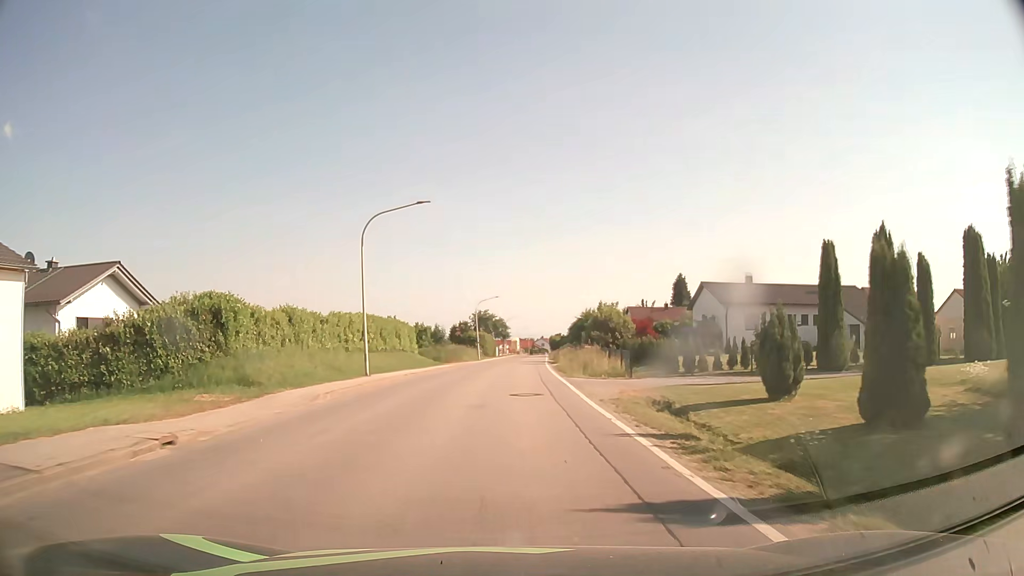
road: secondary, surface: asphalt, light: Day
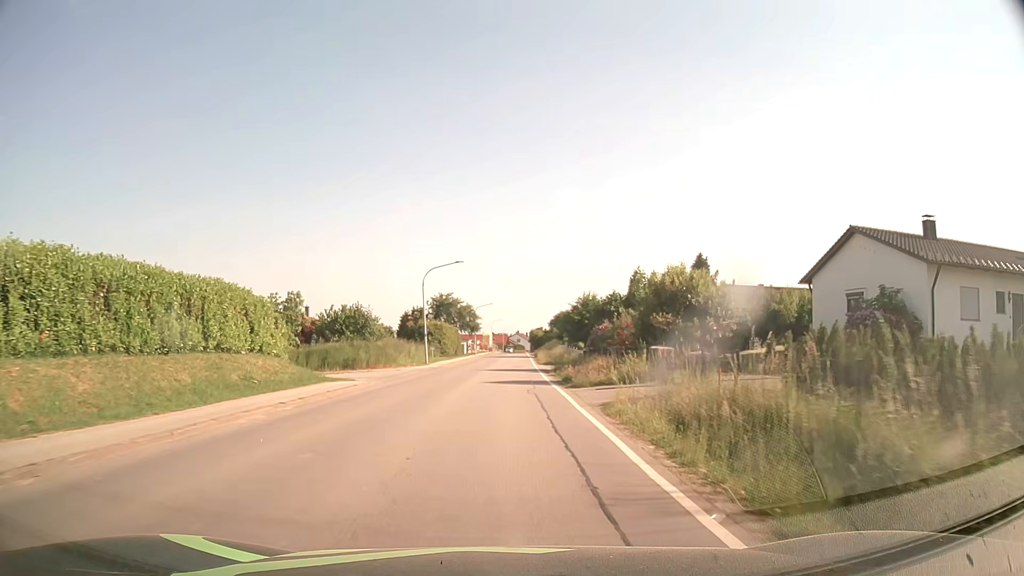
(+0.4, +30.5) m; +2°
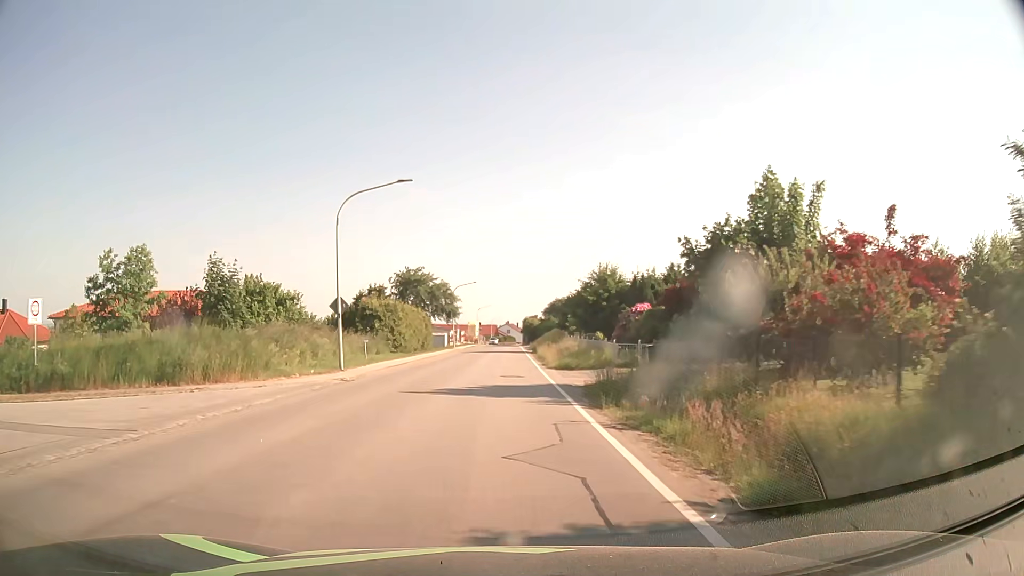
(+0.1, +23.0) m; +1°
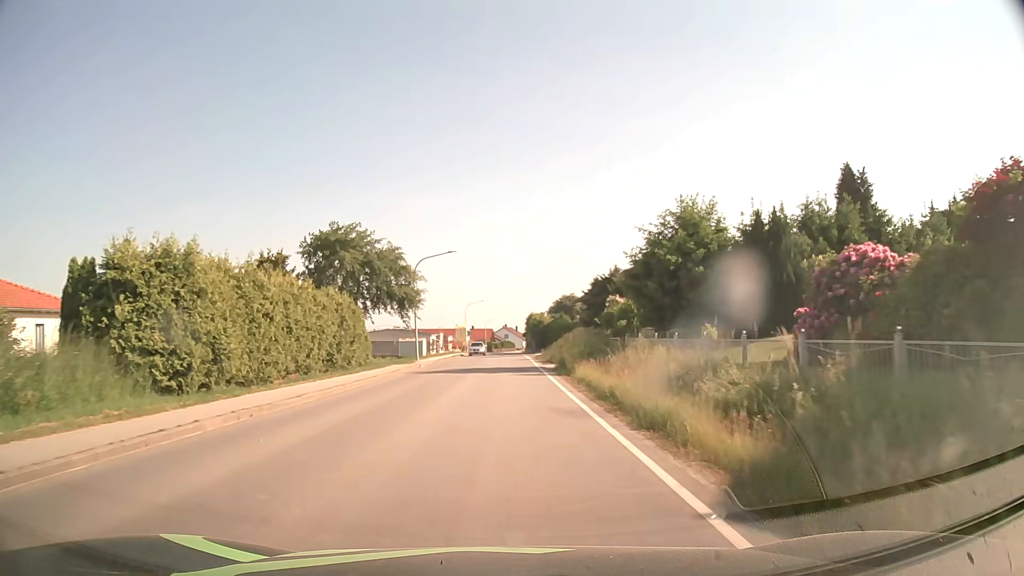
(-0.1, +30.7) m; 0°
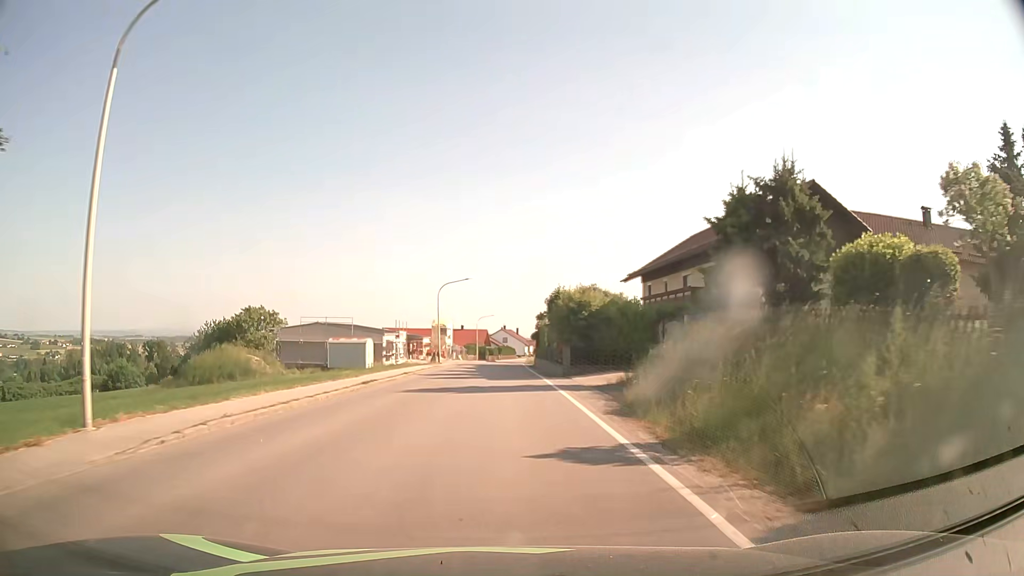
(-0.1, +38.0) m; 0°
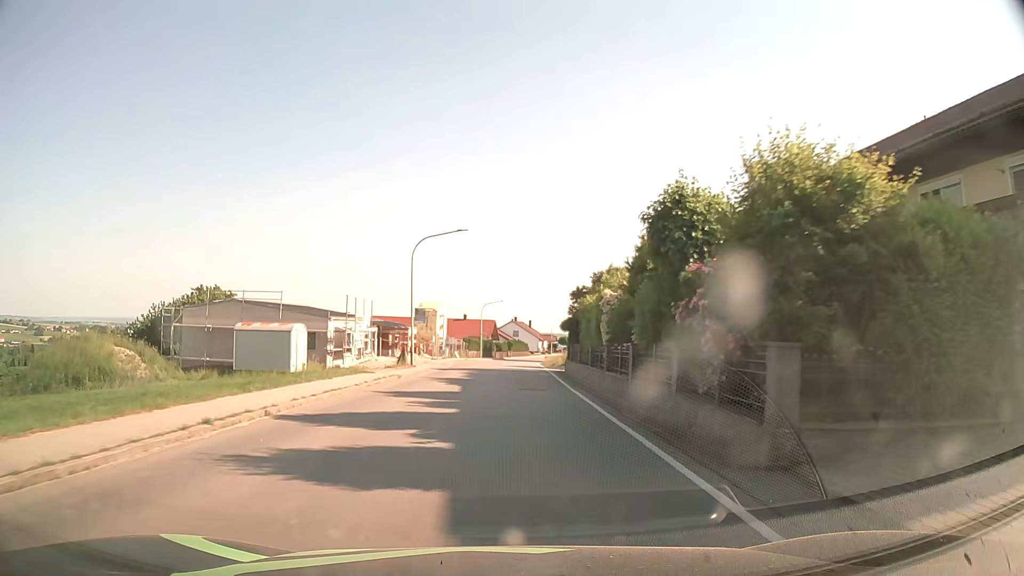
(-0.1, +22.8) m; 0°
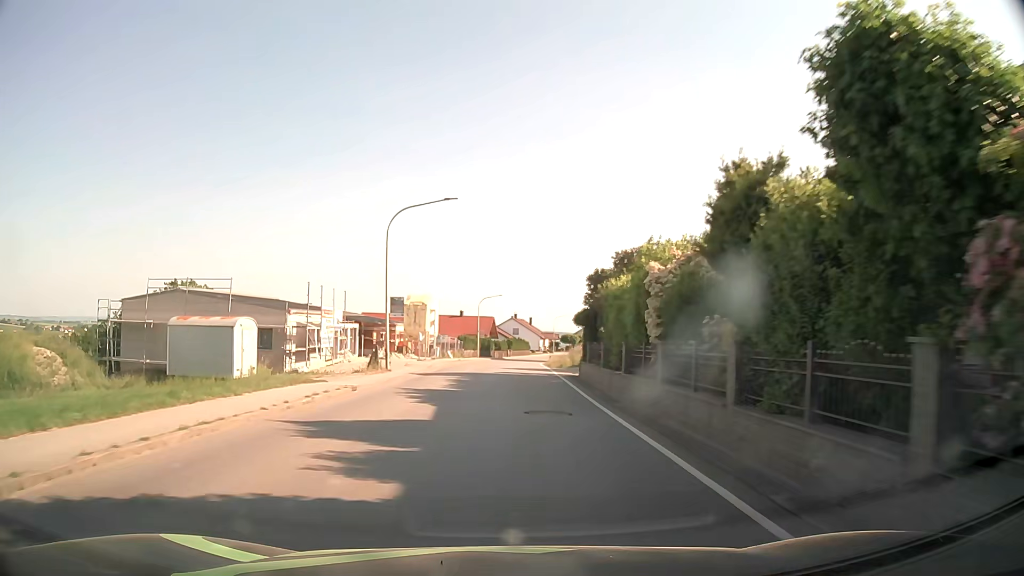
(0.0, +7.7) m; 0°
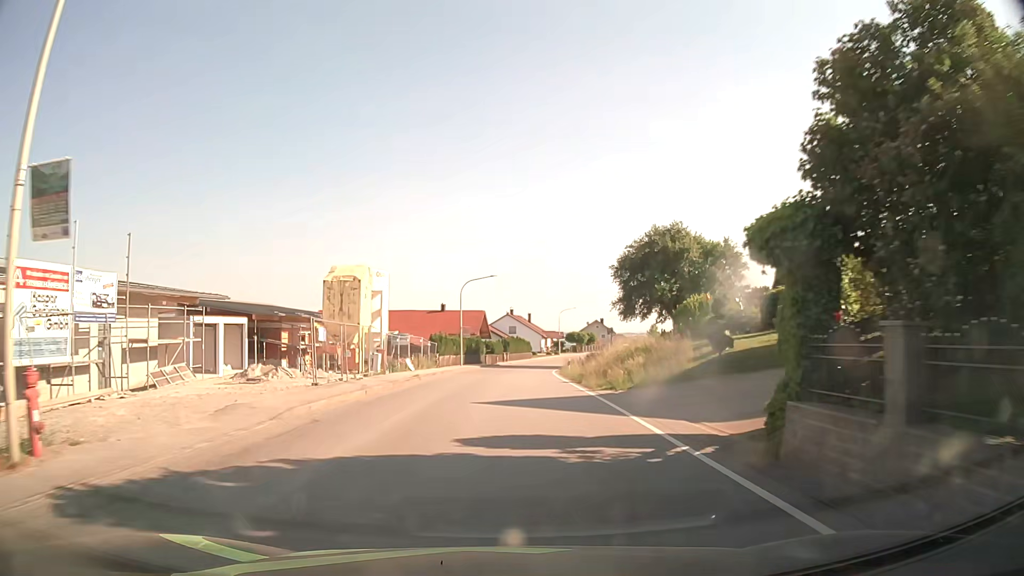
(0.0, +23.1) m; 0°
(0, +10) (0, +20) (0, +30) (+1, +40) (+2, +50) (+3, +60) (+5, +70) (+7, +79) (+10, +89) (+13, +99) m
